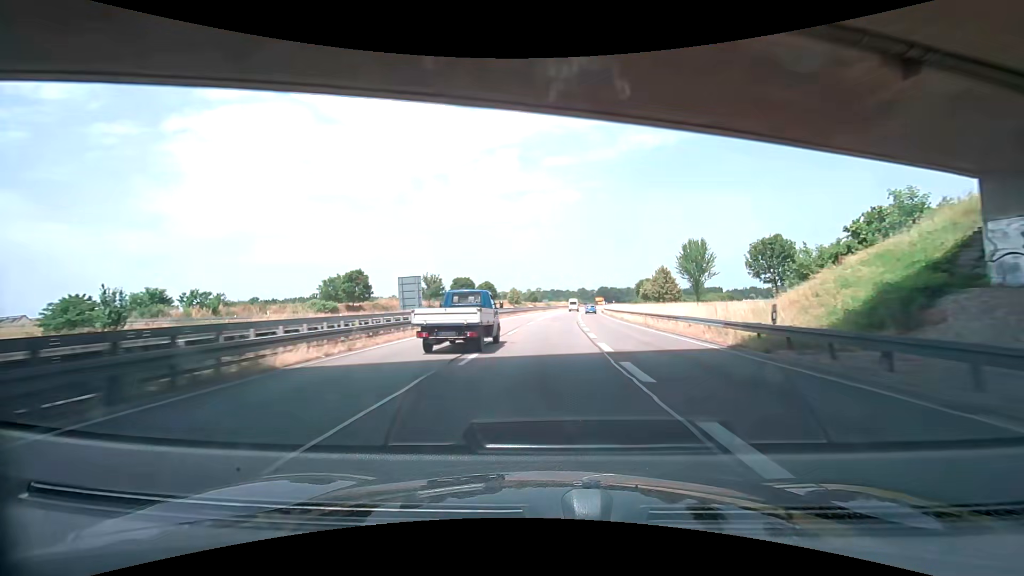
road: trunk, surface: asphalt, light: Day
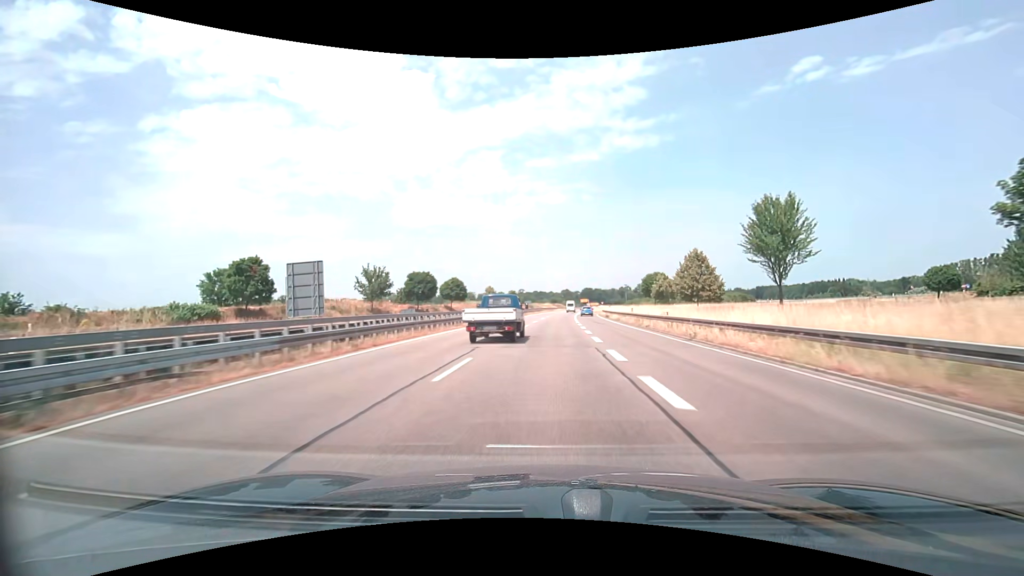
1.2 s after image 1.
(+0.4, +26.4) m; +1°
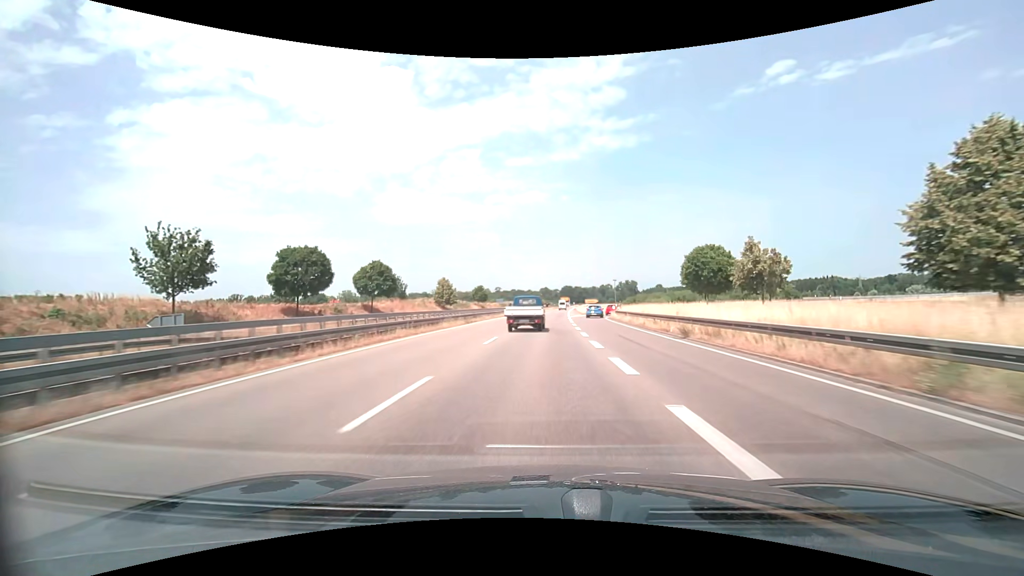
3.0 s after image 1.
(+1.3, +39.5) m; +3°
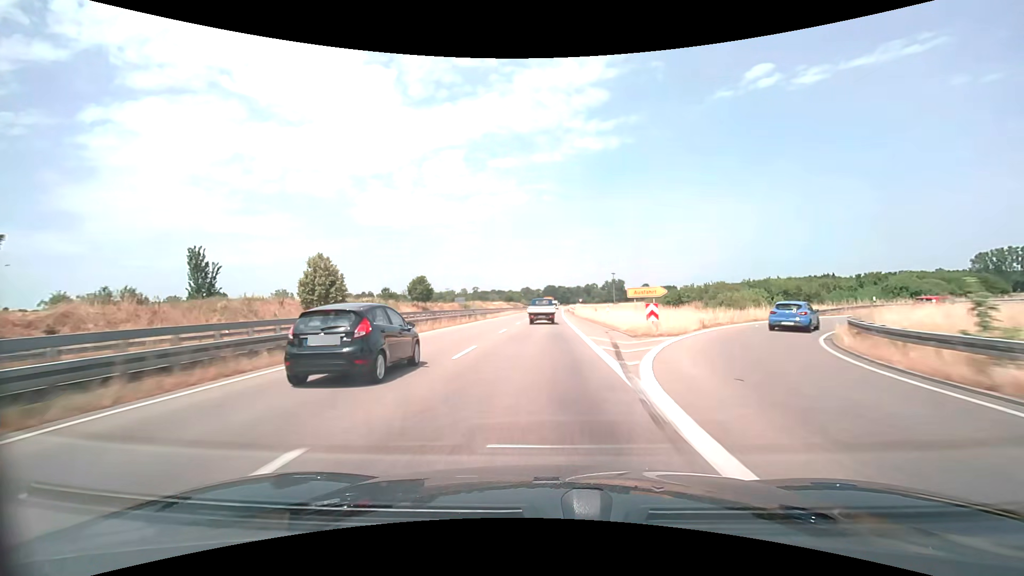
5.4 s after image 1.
(+1.0, +52.8) m; +2°
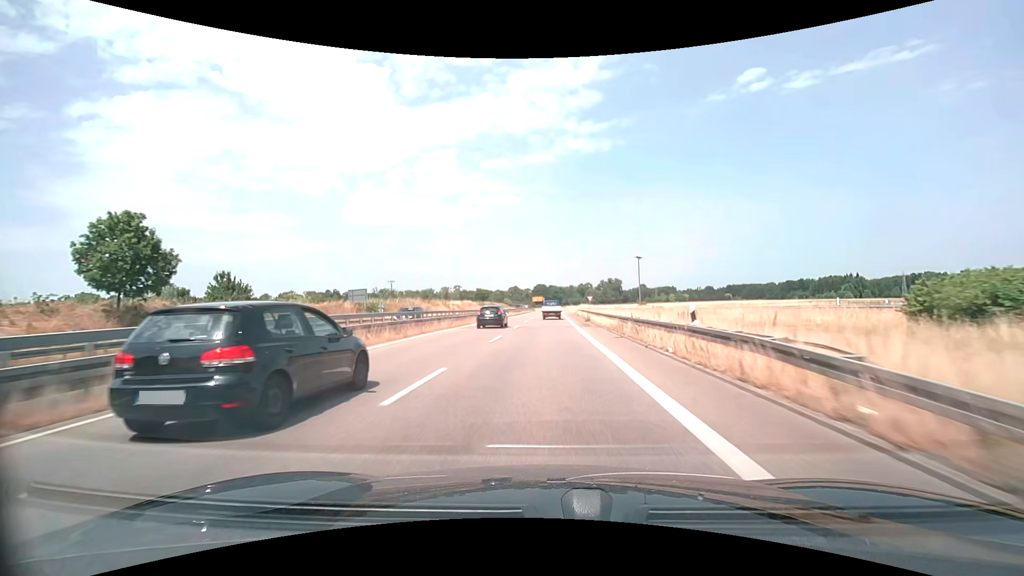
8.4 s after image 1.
(+0.6, +66.2) m; +1°
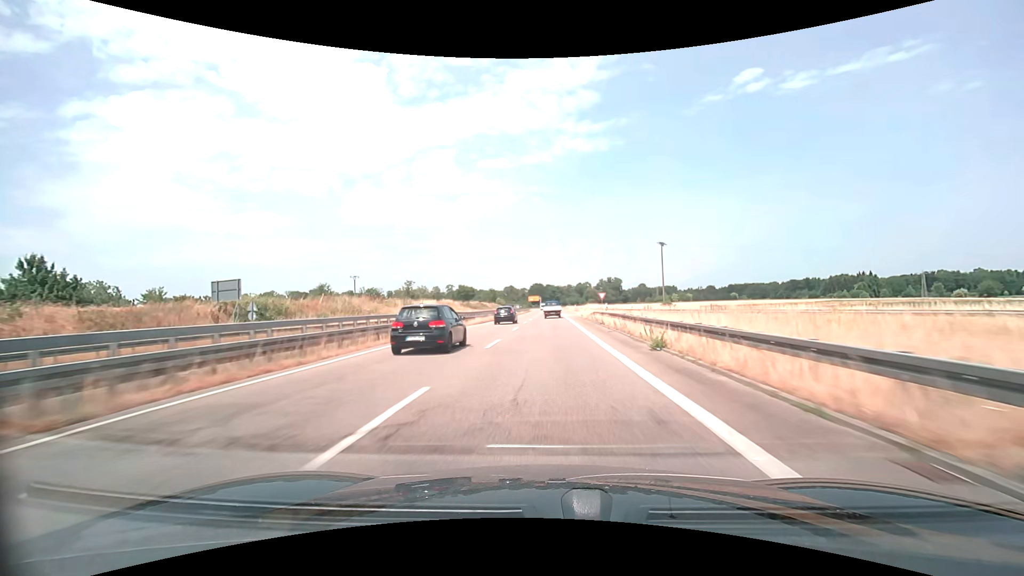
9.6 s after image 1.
(+0.1, +26.5) m; 0°
(0, +10) (0, +20) (0, +30) (0, +40) (0, +50) (0, +60) (0, +70) (0, +80) (0, +90) (0, +100) m
